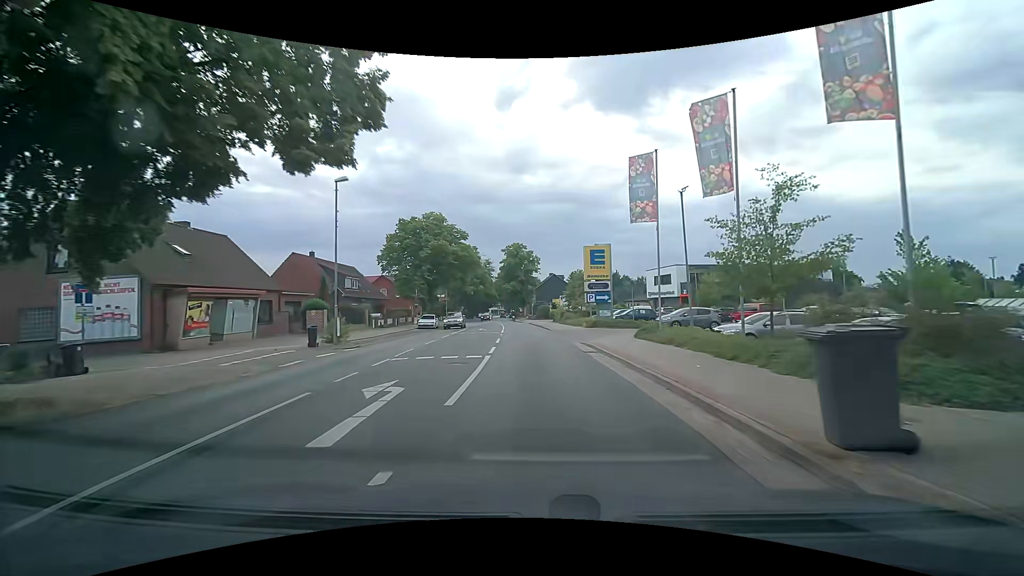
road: secondary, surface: asphalt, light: Day
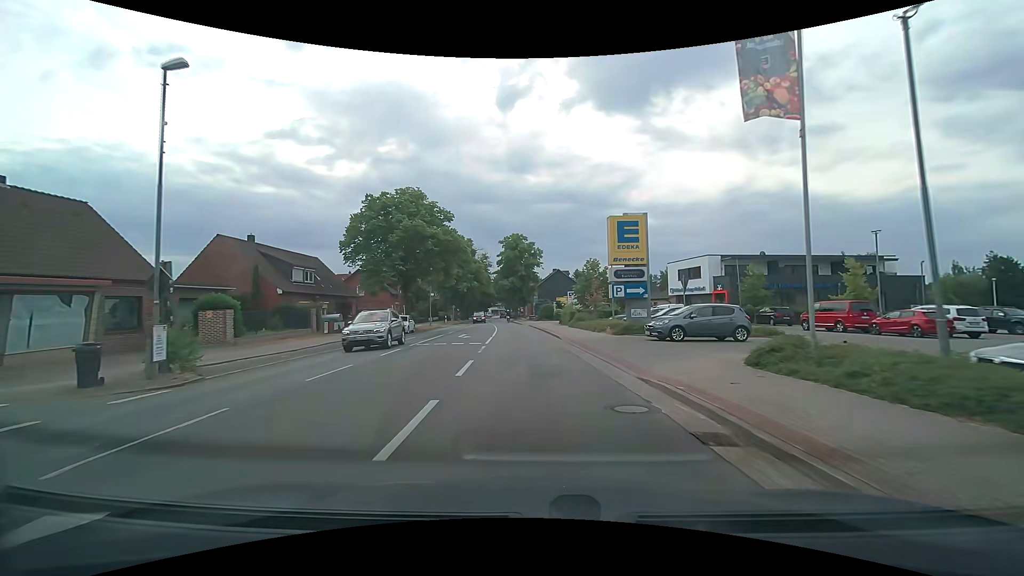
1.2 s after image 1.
(0.0, +11.5) m; -1°
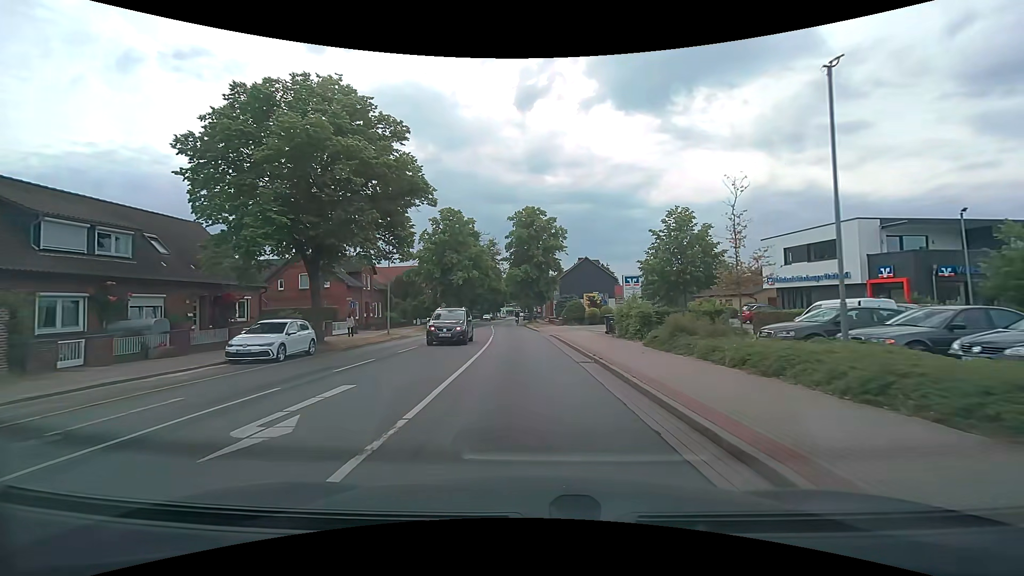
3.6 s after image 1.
(-0.3, +22.3) m; -2°
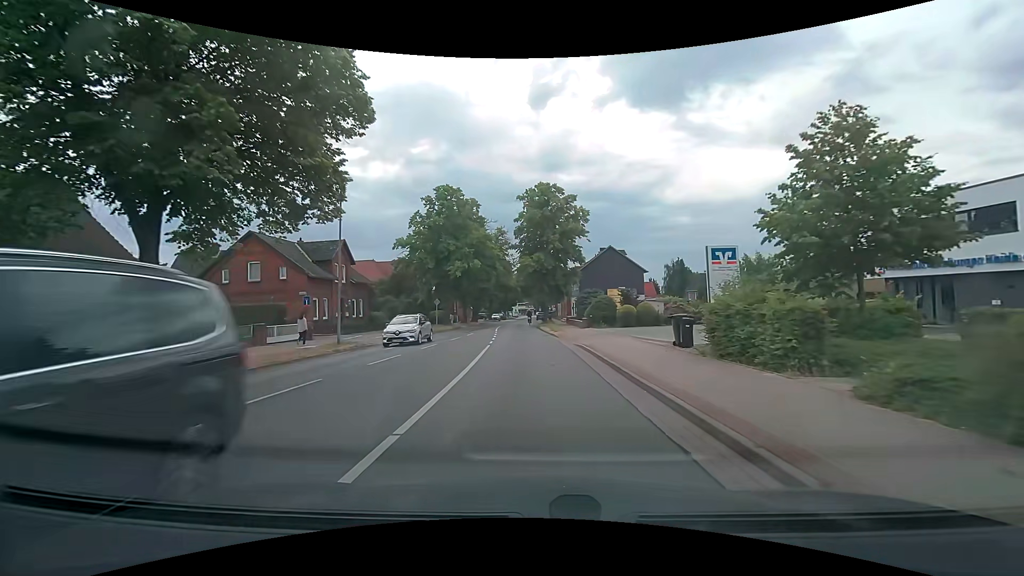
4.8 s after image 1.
(-0.1, +11.1) m; -1°
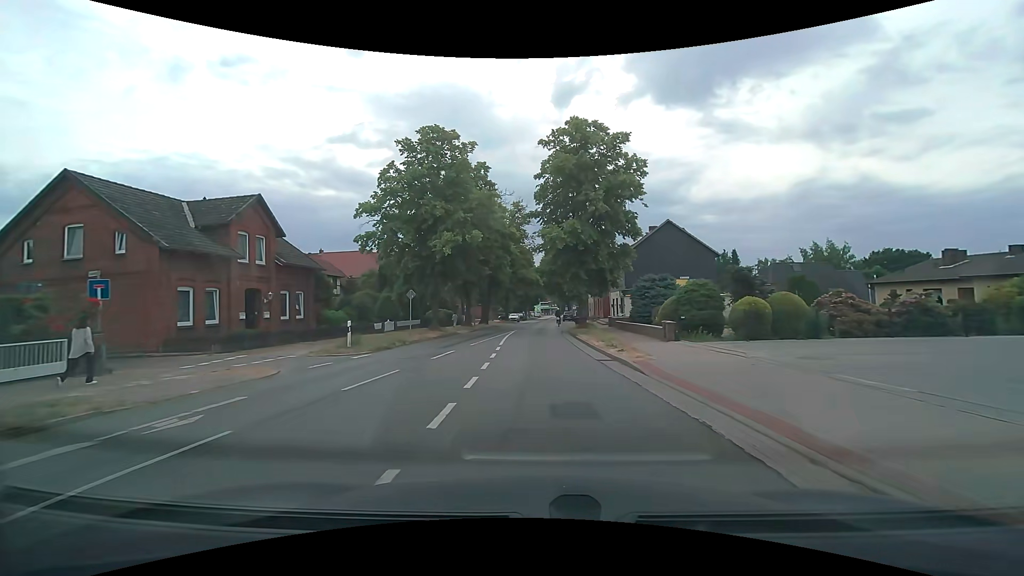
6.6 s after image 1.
(-0.6, +17.2) m; -3°
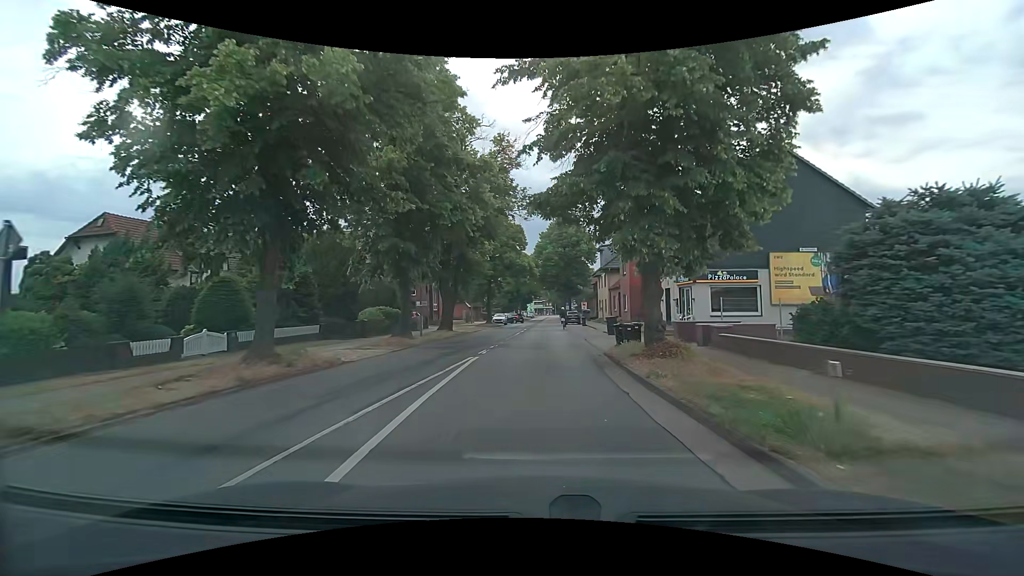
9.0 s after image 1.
(+0.1, +21.7) m; +1°
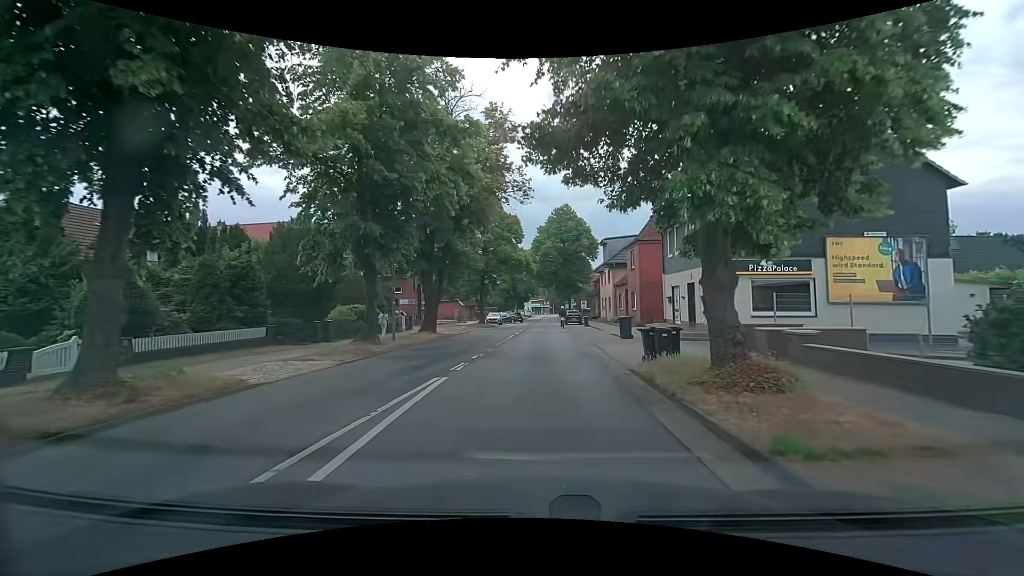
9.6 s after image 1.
(0.0, +5.0) m; 0°
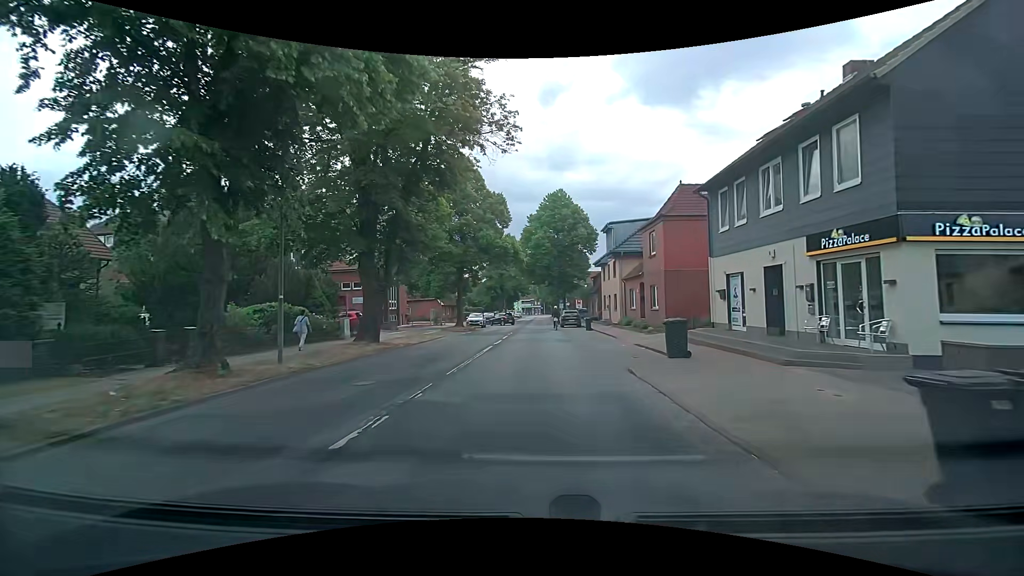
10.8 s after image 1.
(+0.1, +9.8) m; +1°
(0, +10) (0, +20) (0, +30) (0, +40) (0, +50) (0, +60) (0, +70) (0, +80) (0, +90) (0, +100) m
